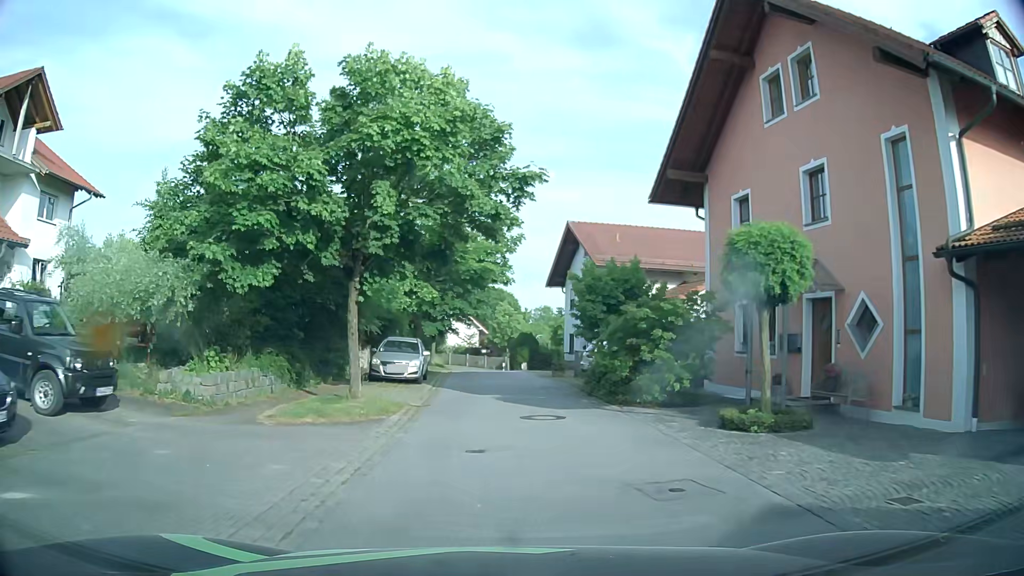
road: residential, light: Day
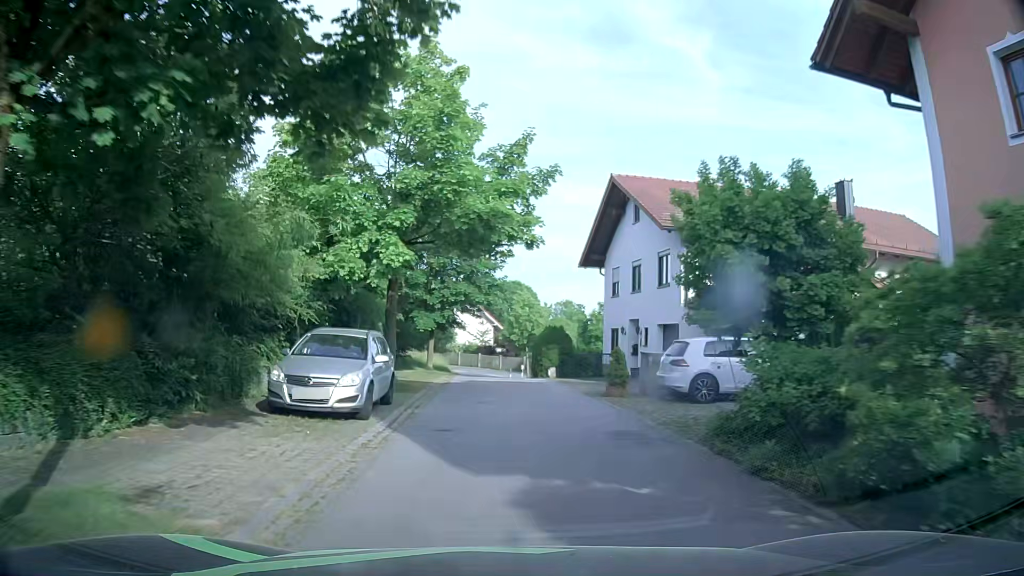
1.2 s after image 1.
(-0.2, +10.9) m; -1°
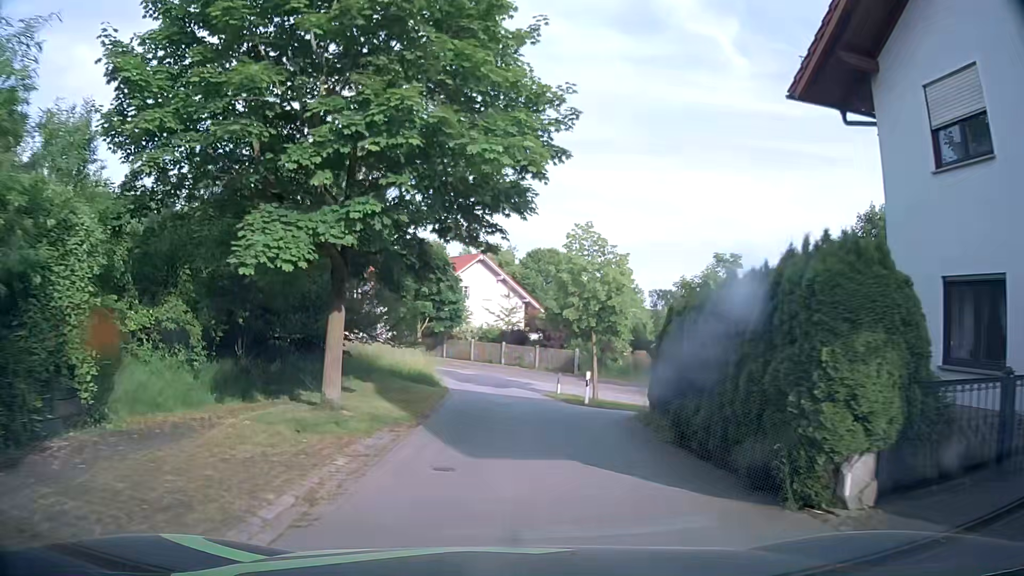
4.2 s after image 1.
(-0.9, +24.1) m; -5°
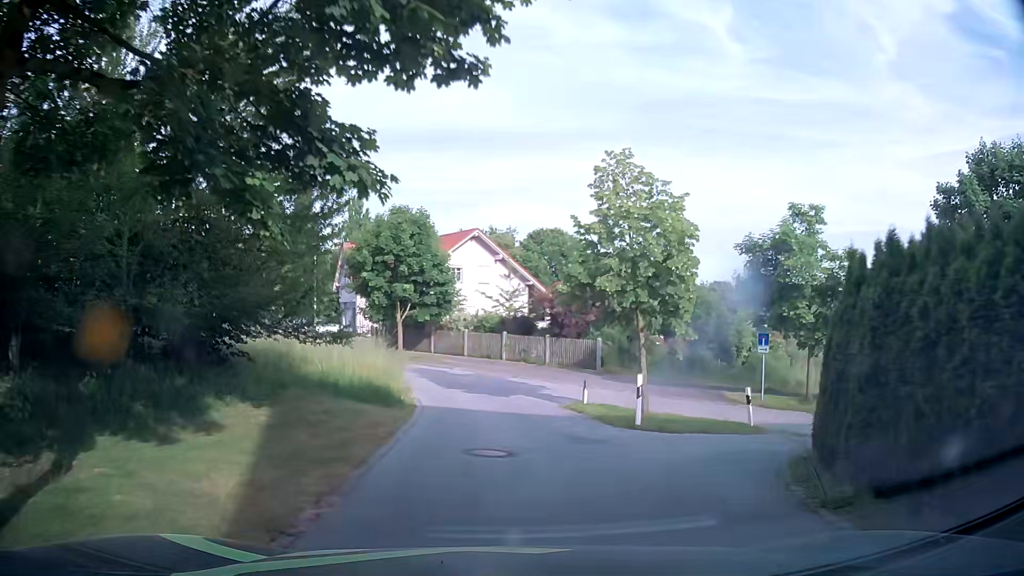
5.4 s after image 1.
(+0.2, +8.5) m; +2°
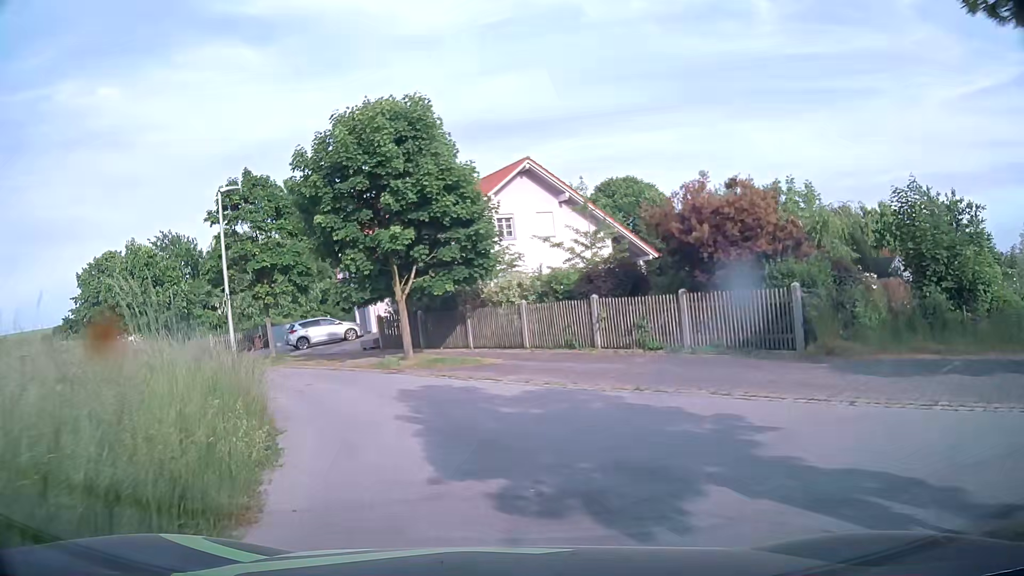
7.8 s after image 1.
(-0.5, +15.7) m; -7°
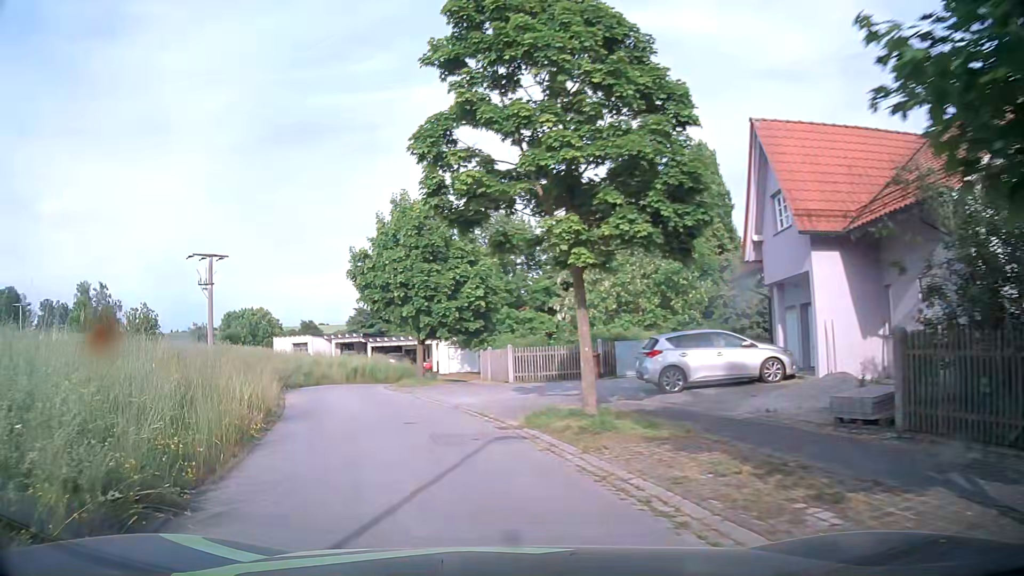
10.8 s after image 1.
(-4.3, +18.0) m; -30°
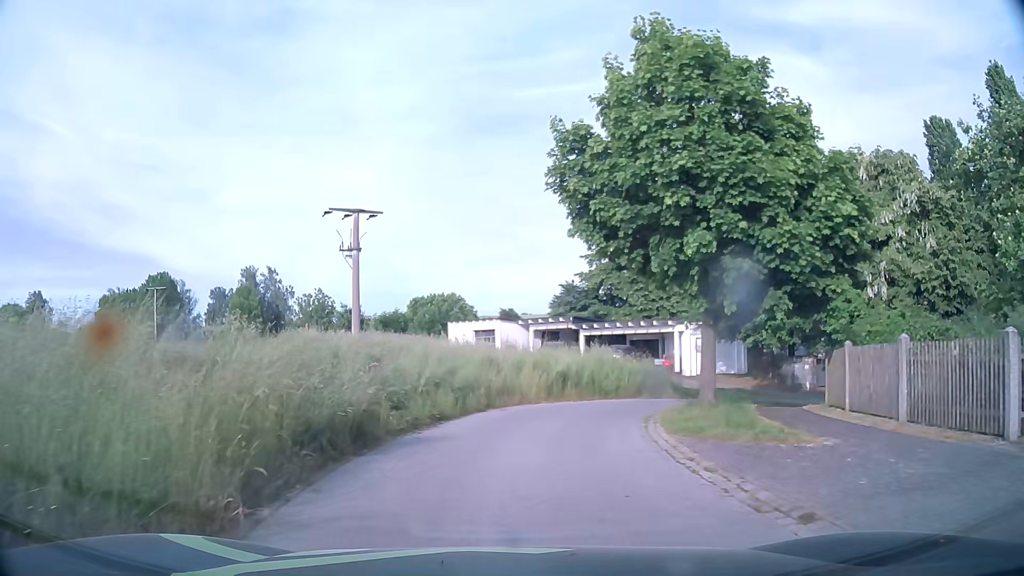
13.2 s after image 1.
(-3.6, +17.2) m; -18°
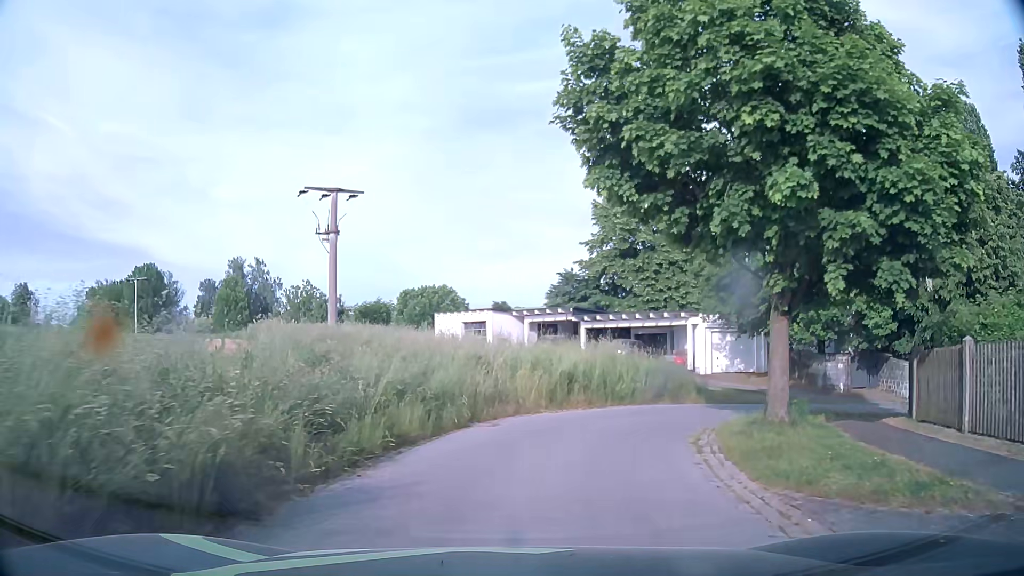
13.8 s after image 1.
(0.0, +4.3) m; 0°
(+1, +10) (+6, +18) (+15, +21) (+24, +18) (+32, +11) (+38, +3) (+44, -5) (+52, -11) (+61, -9) (+66, -1) m
